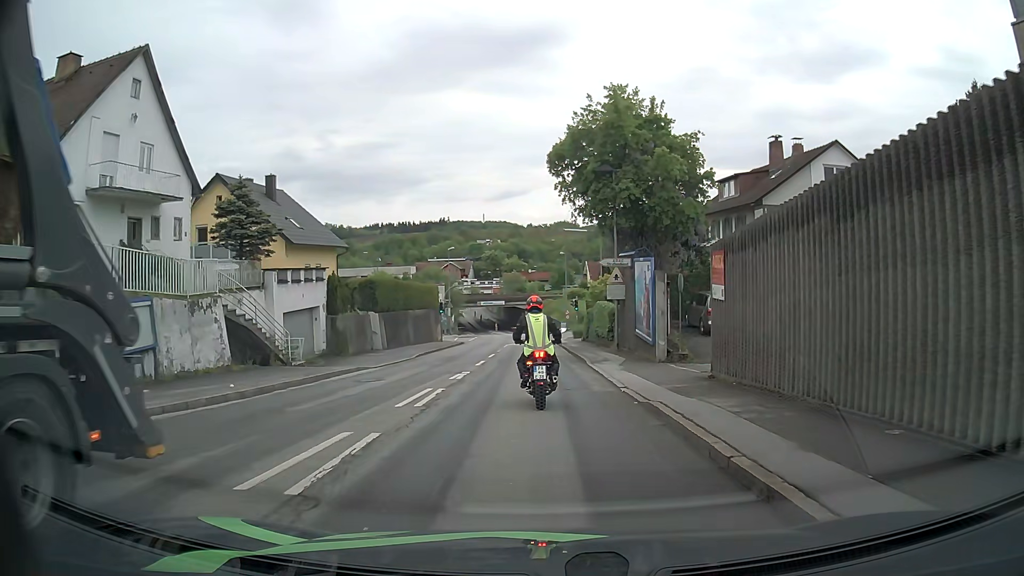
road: tertiary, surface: asphalt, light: Day
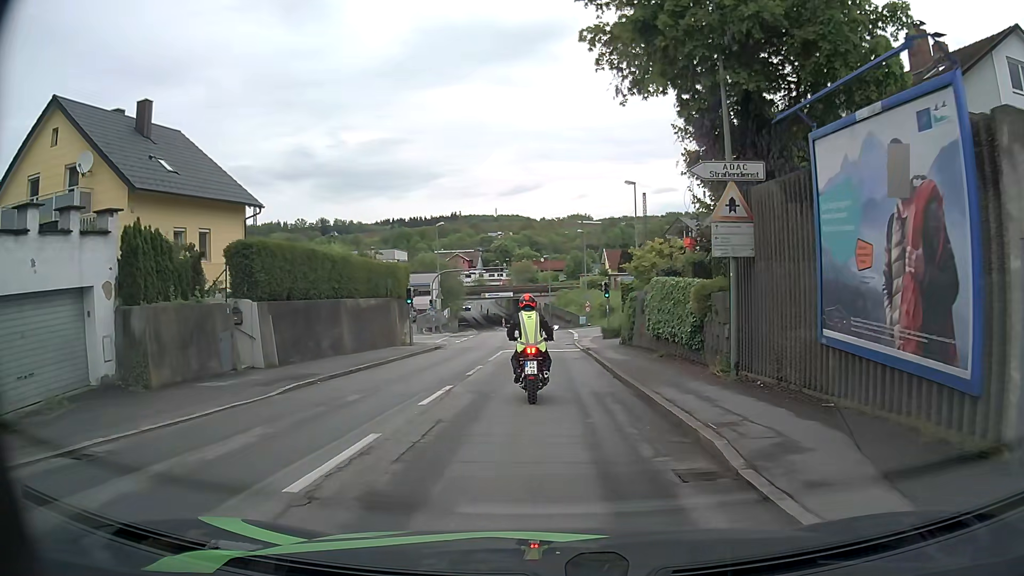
(-0.1, +17.0) m; -2°
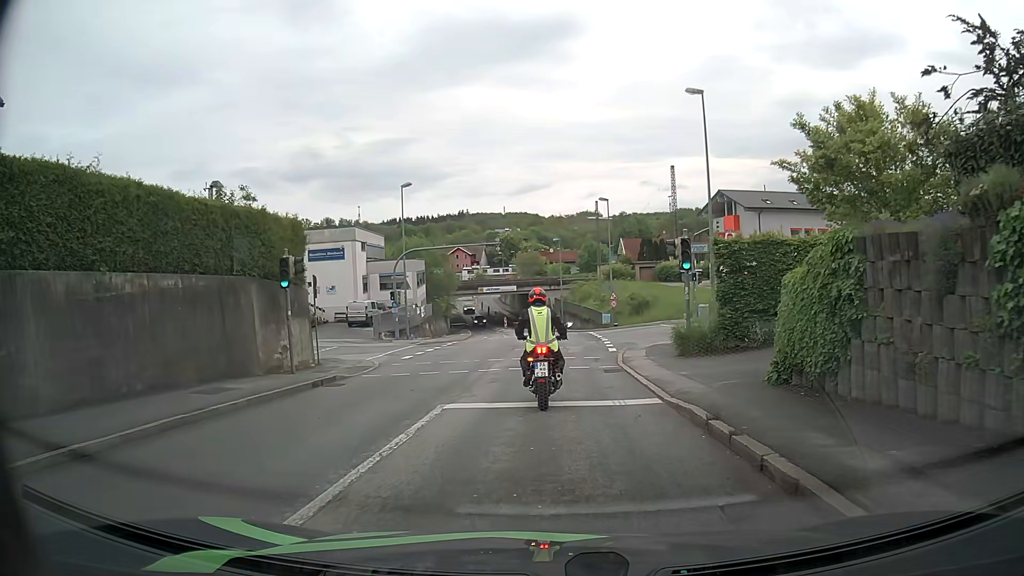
(+0.1, +18.6) m; 0°
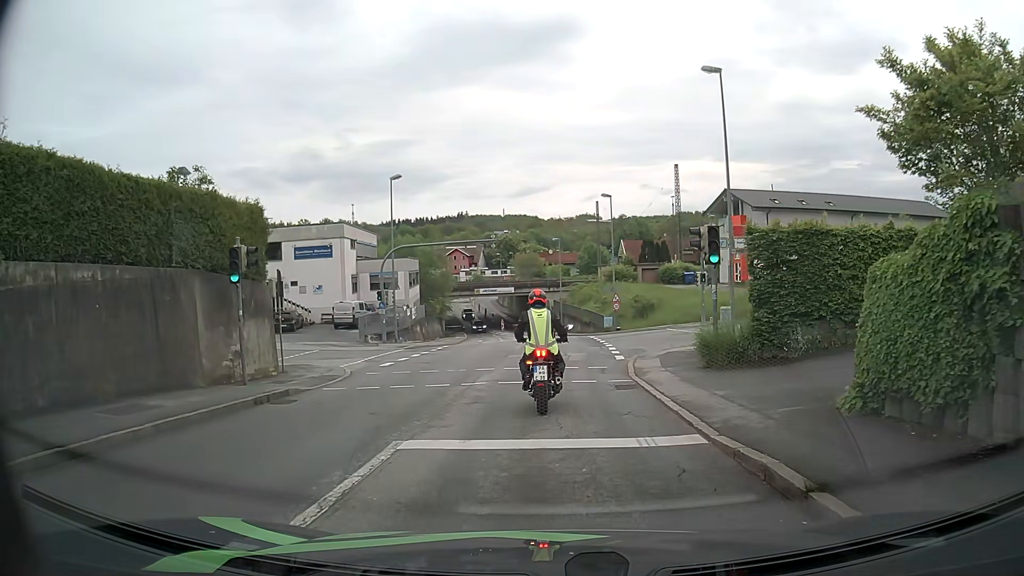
(0.0, +3.0) m; 0°
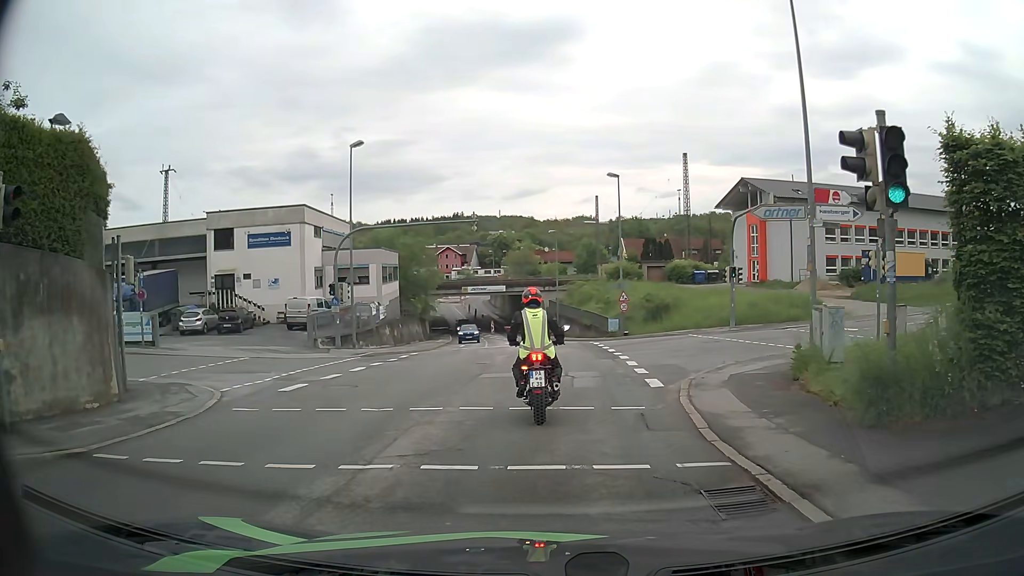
(0.0, +8.1) m; +1°
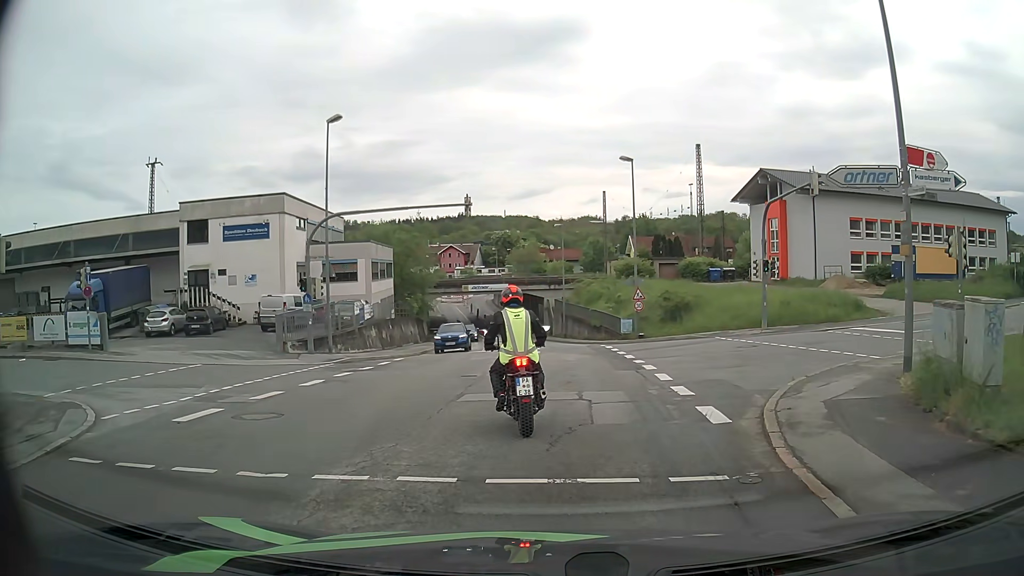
(0.0, +4.5) m; -1°
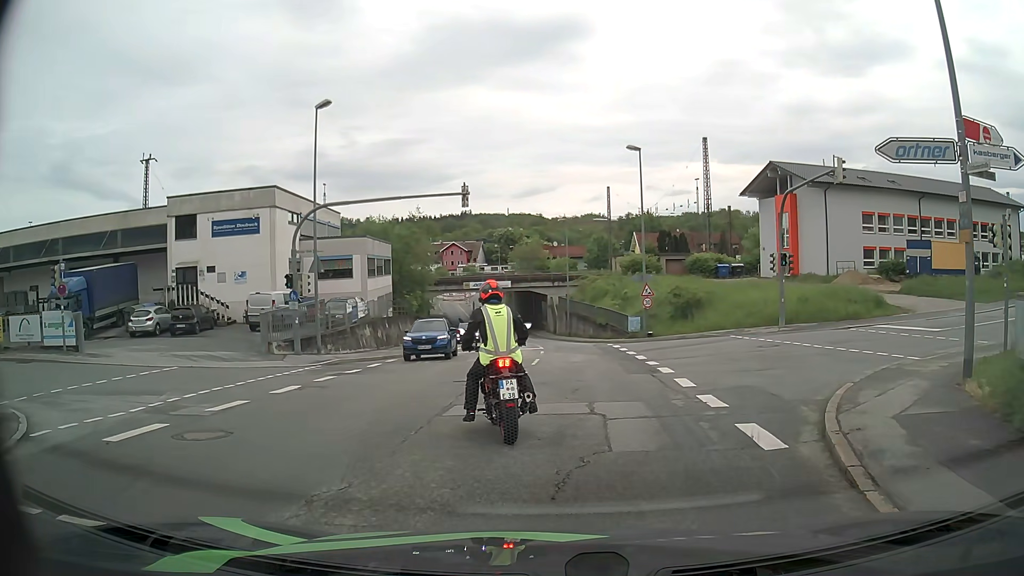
(0.0, +1.9) m; -1°
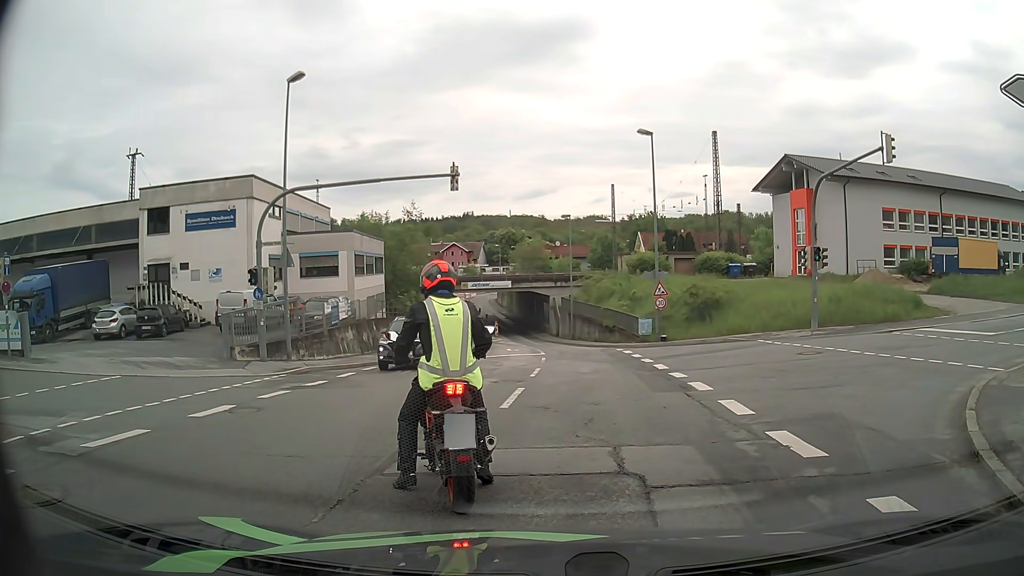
(0.0, +3.3) m; +1°
(-2, +10) (-11, +14) (-21, +14) (-30, +13) (-40, +12) (-50, +10) (-60, +9) (-70, +8) (-80, +6) (-90, +5) m
